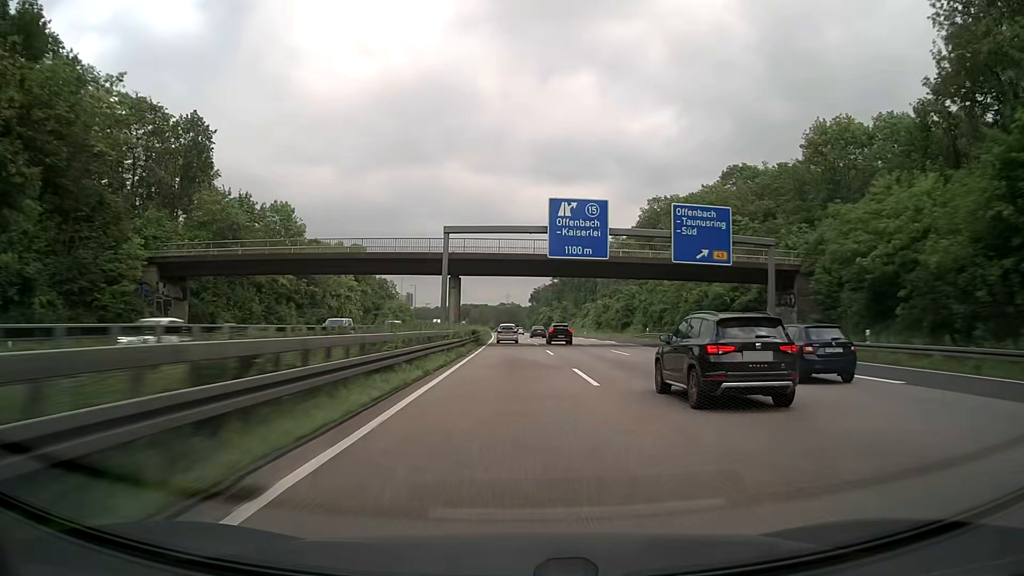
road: motorway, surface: asphalt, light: Day
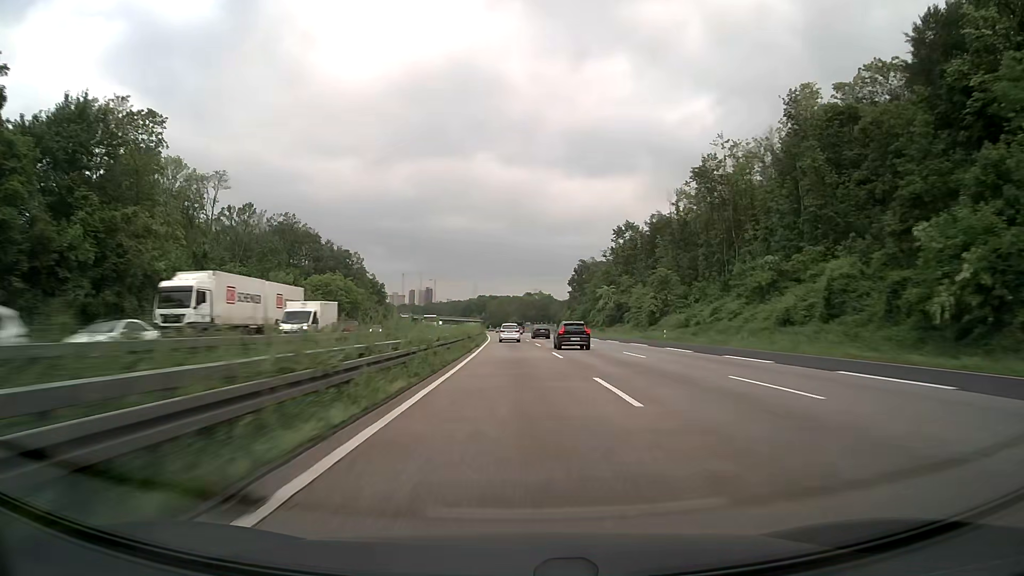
(-1.6, +110.1) m; -2°
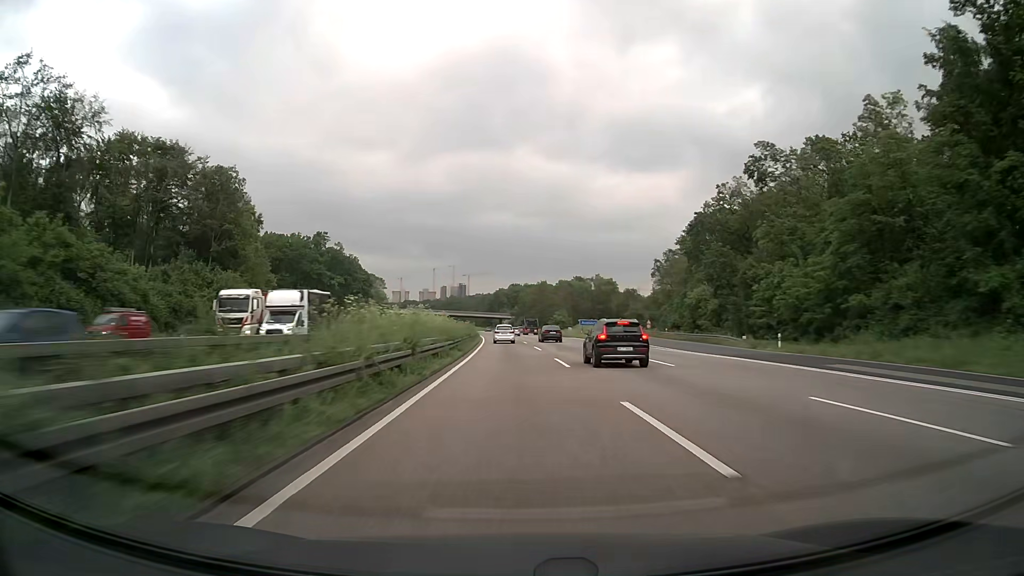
(-3.0, +111.1) m; -3°
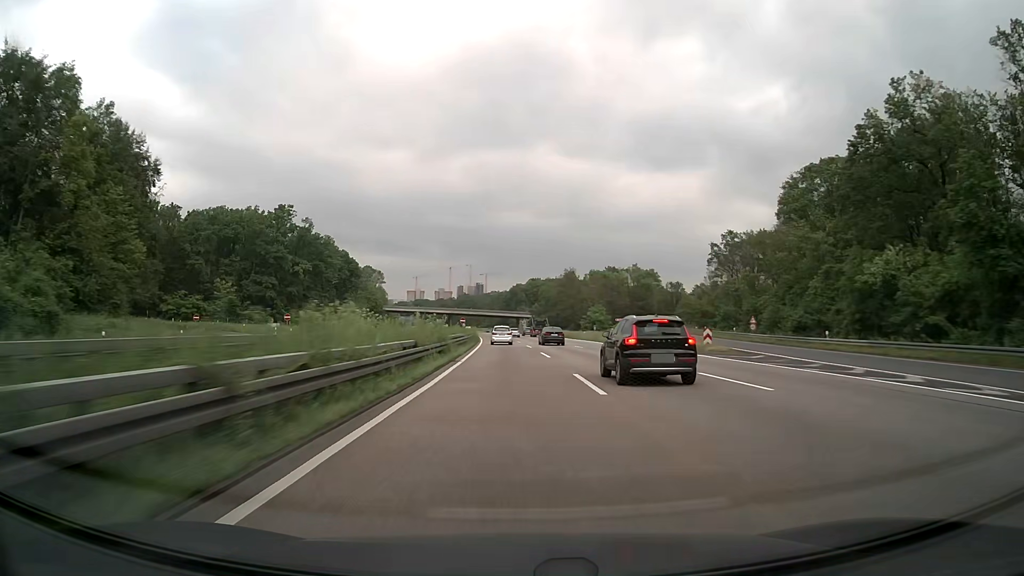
(-0.6, +44.6) m; -1°
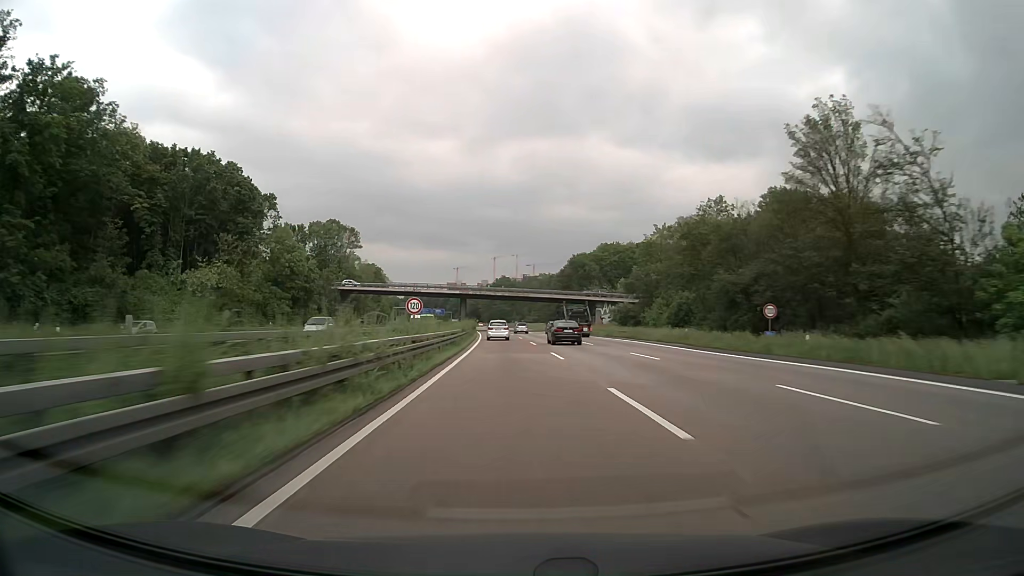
(-4.7, +110.7) m; -4°
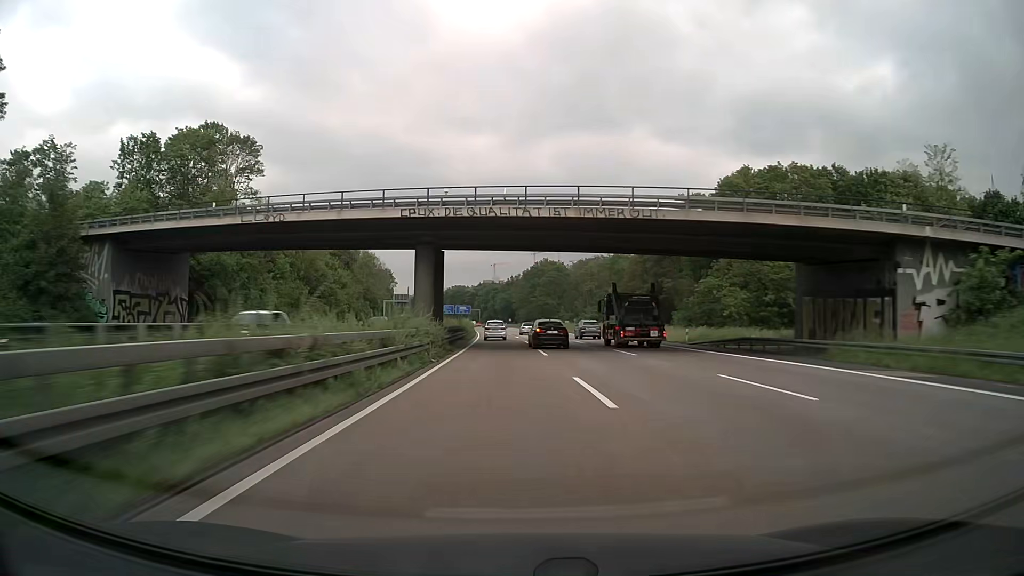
(-2.5, +84.9) m; -3°
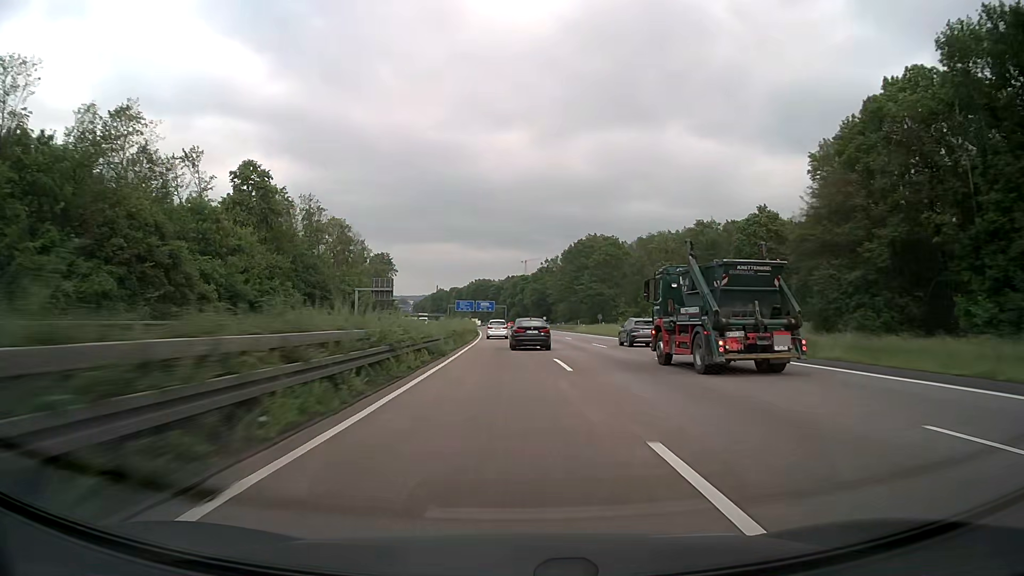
(-1.2, +61.0) m; -2°
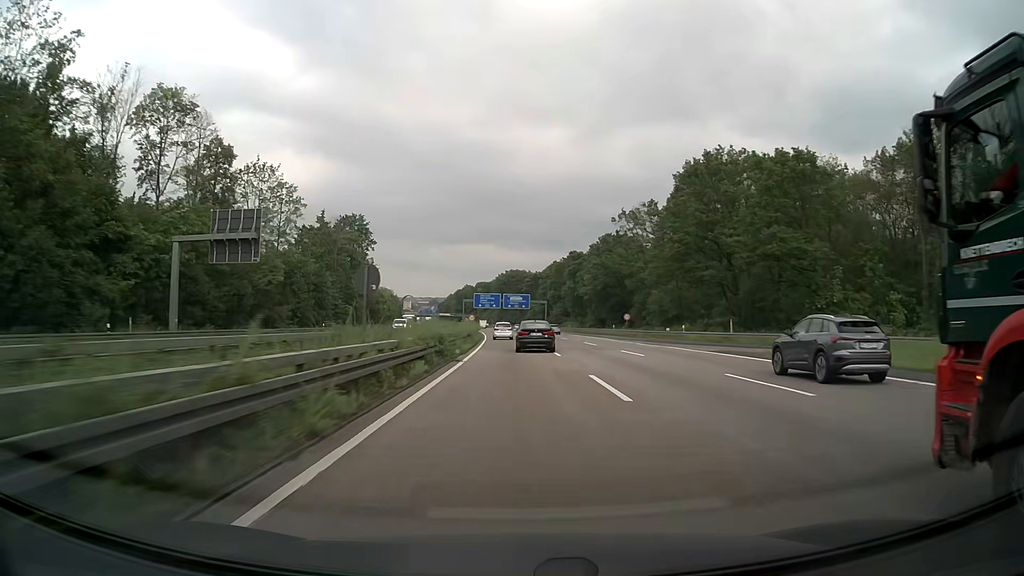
(-2.5, +77.6) m; -3°
(0, +10) (0, +20) (0, +30) (0, +40) (-1, +50) (-1, +60) (-1, +70) (-1, +80) (-2, +90) (-2, +100) m
